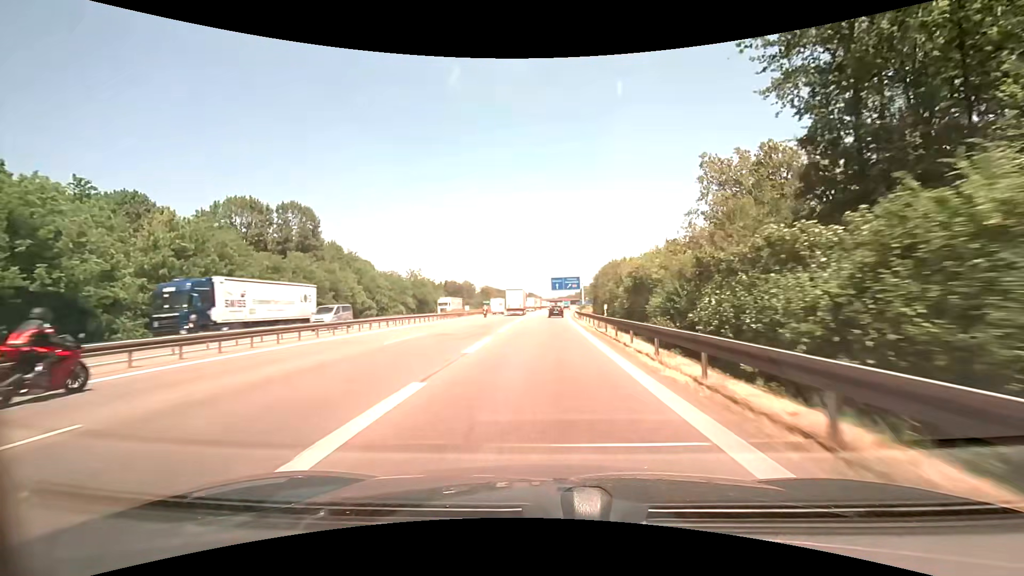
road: motorway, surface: asphalt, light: Day
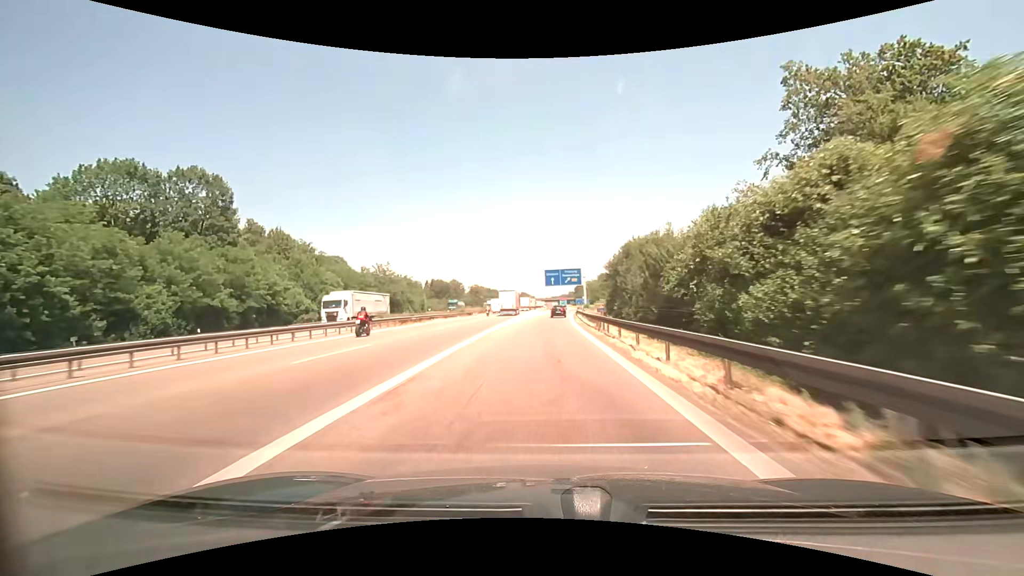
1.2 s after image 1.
(+0.2, +25.1) m; +1°
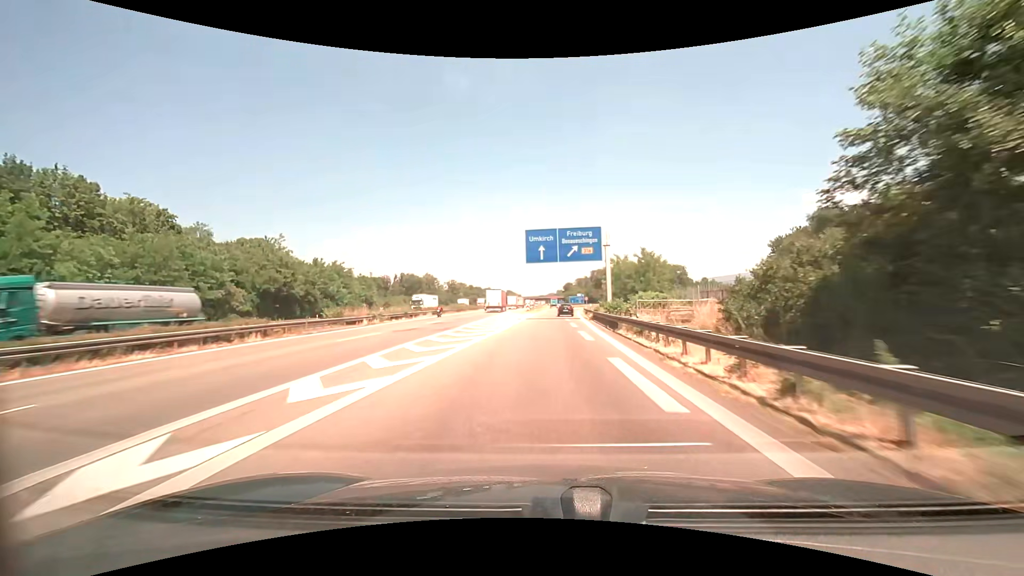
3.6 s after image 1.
(+0.6, +49.2) m; +2°
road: motorway_link
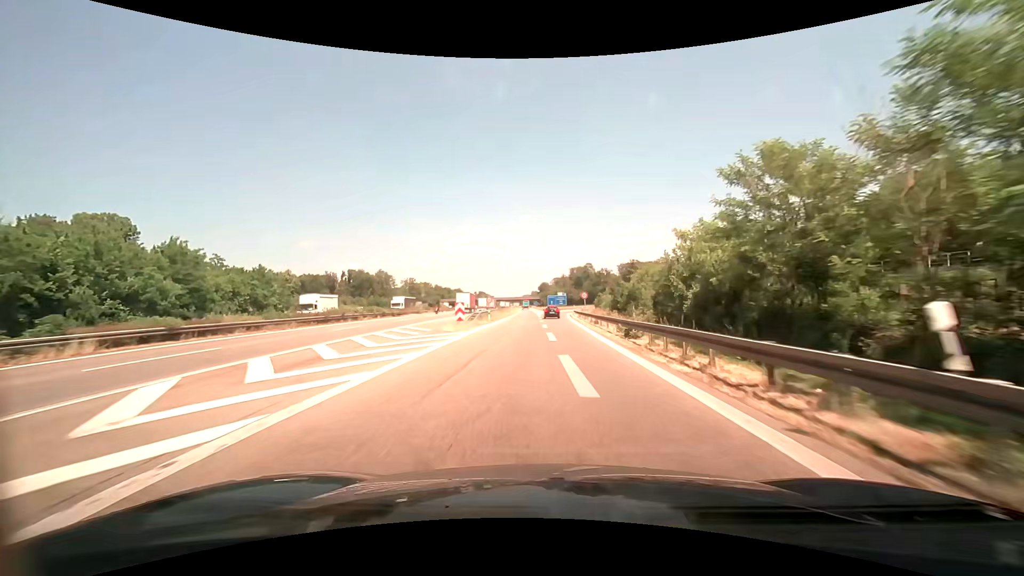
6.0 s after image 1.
(+1.0, +46.9) m; +3°
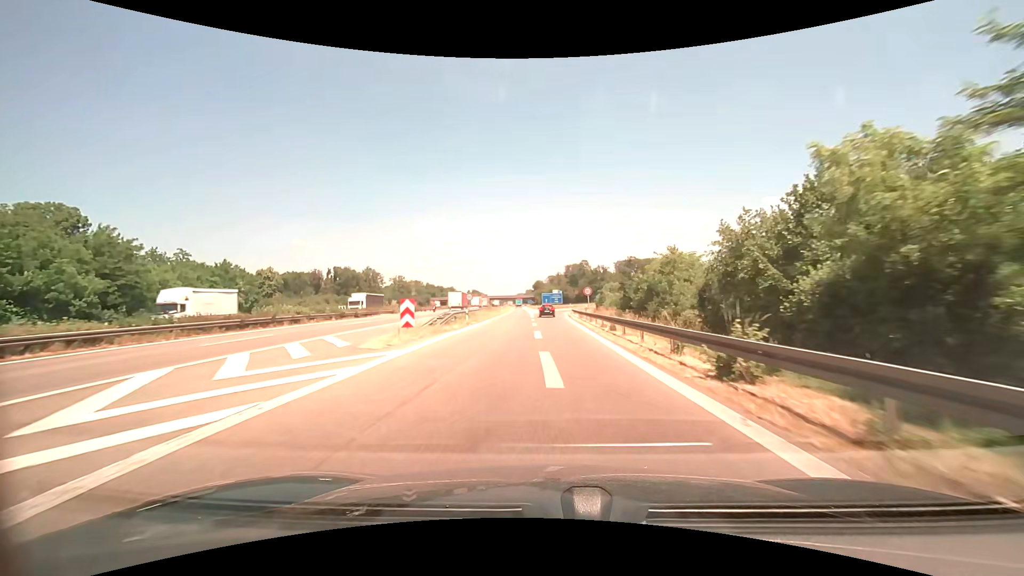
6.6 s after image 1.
(0.0, +11.3) m; 0°
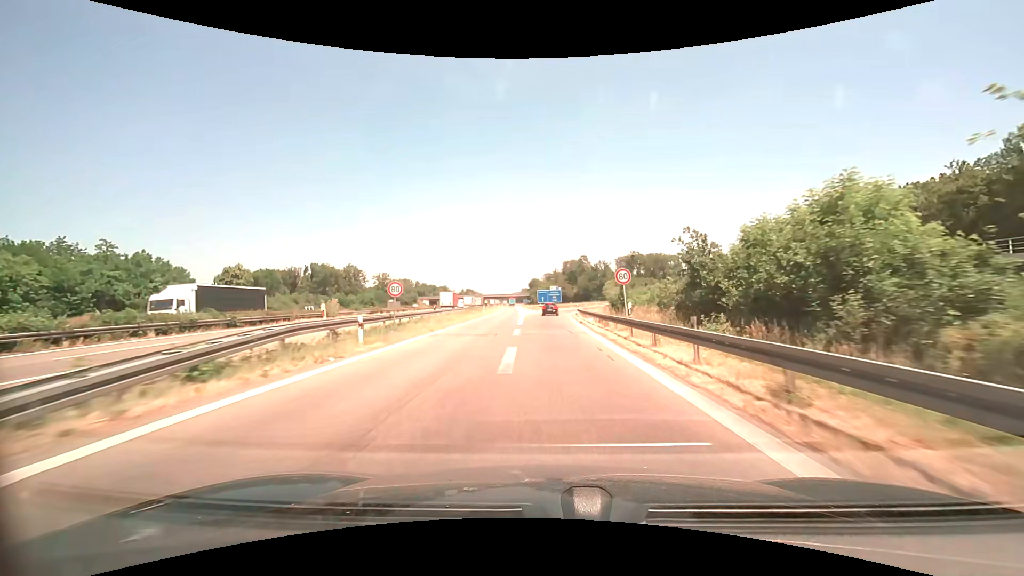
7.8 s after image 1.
(+0.1, +22.3) m; 0°
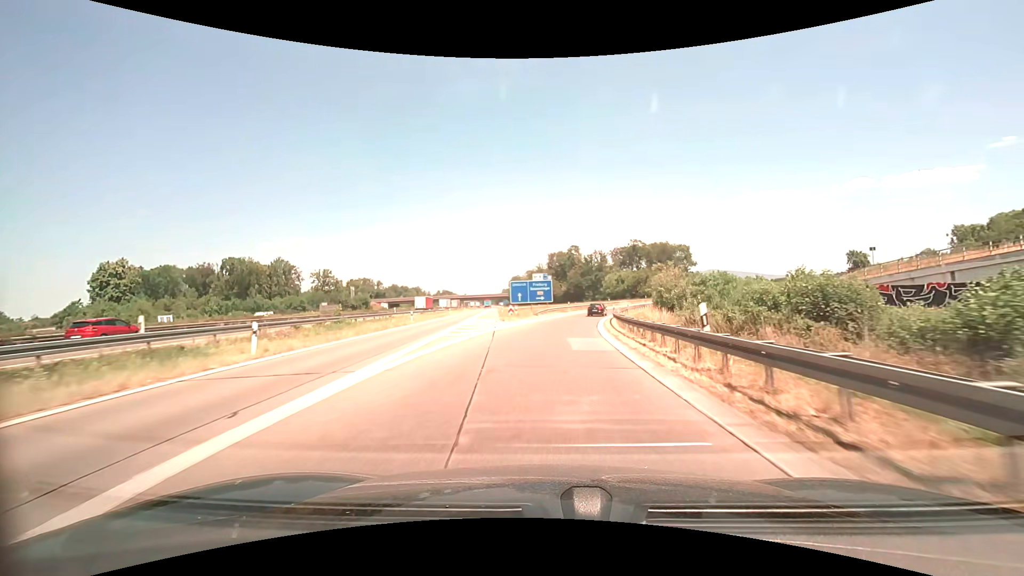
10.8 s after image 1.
(+0.6, +52.9) m; +2°
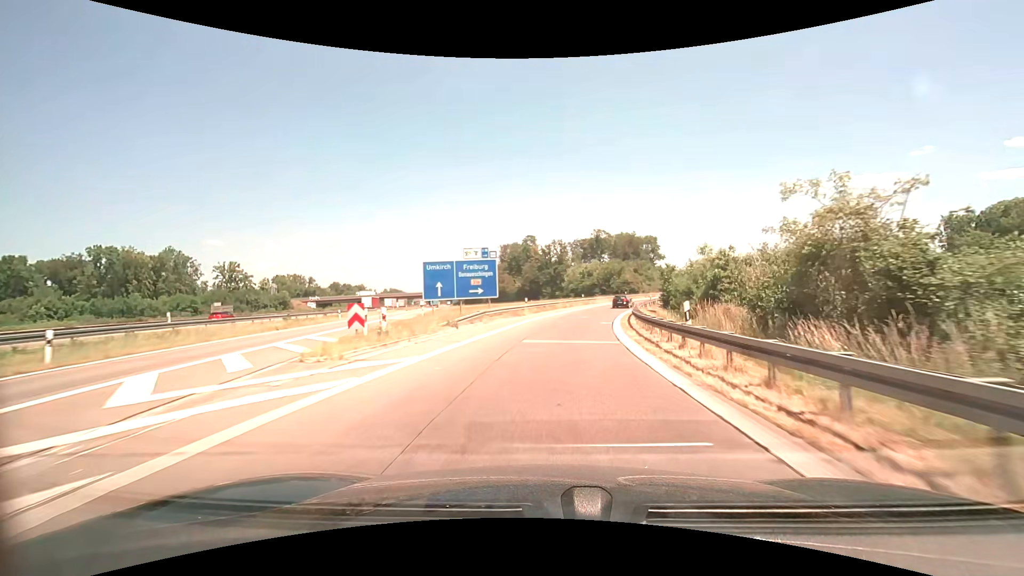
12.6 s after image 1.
(+1.0, +30.0) m; +5°
(0, +10) (+1, +20) (+2, +30) (+4, +40) (+6, +50) (+9, +59) (+12, +69) (+16, +78) (+20, +87) (+25, +96) m
